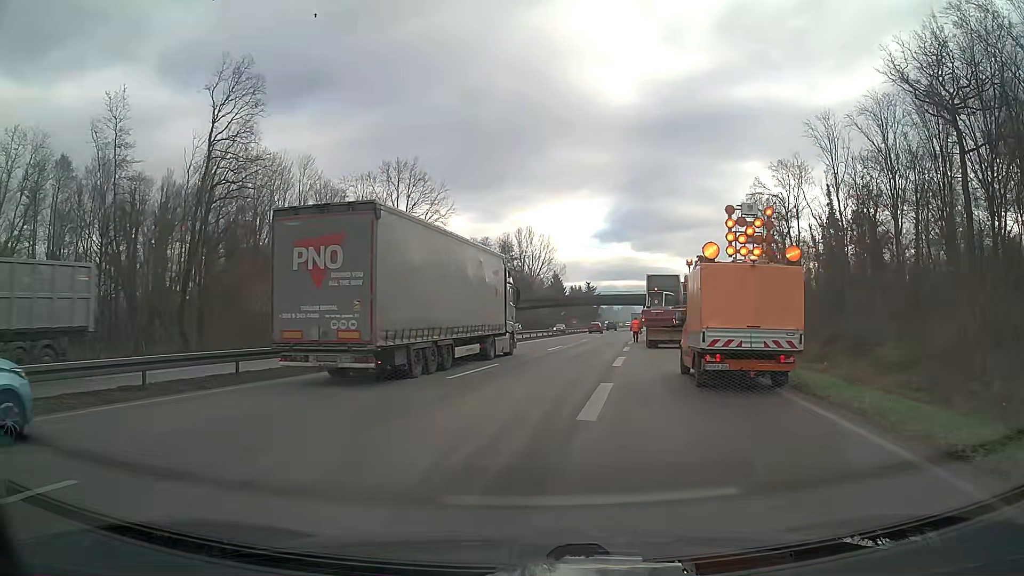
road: trunk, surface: asphalt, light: Day
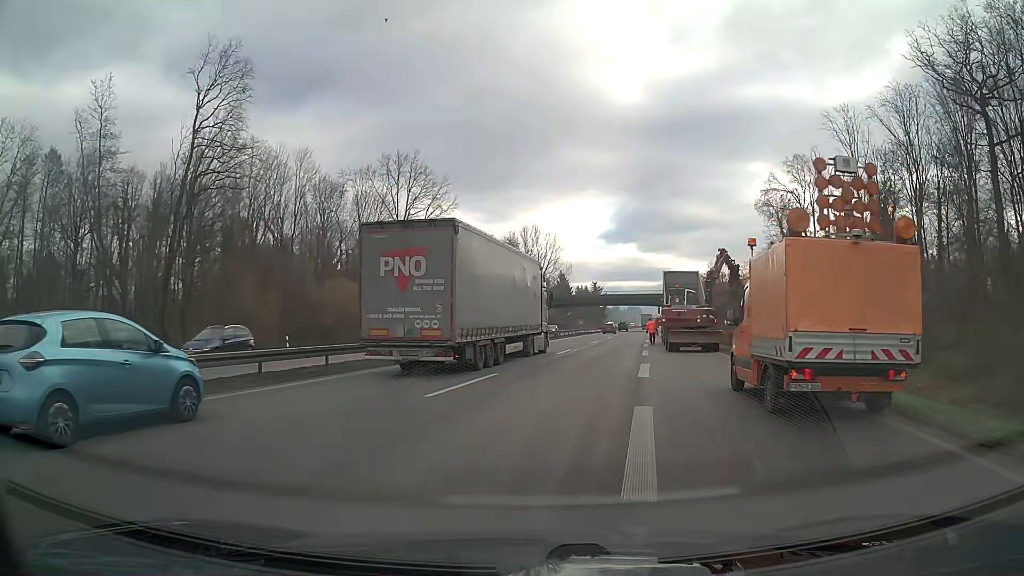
(-0.1, +4.3) m; -2°
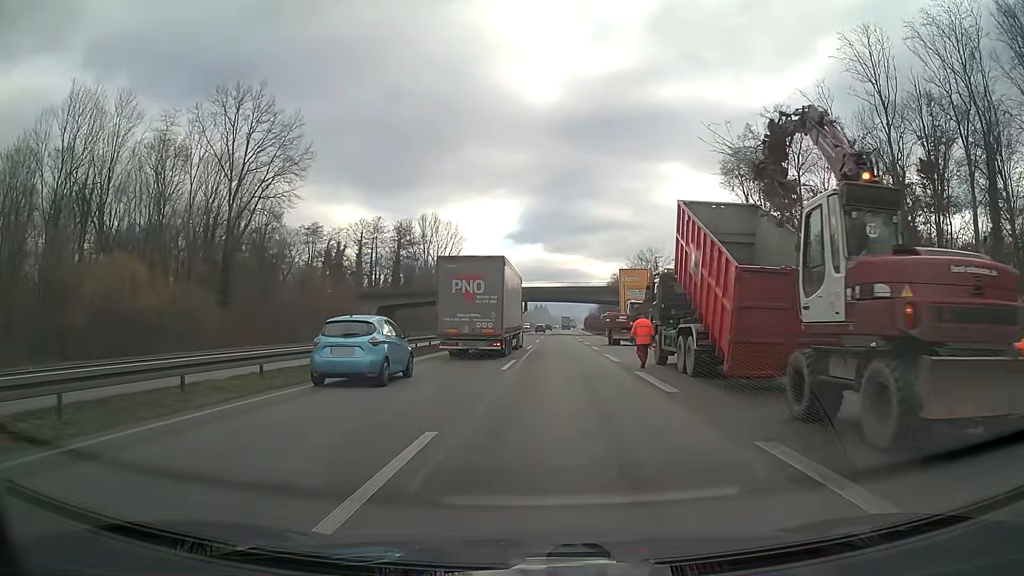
(+2.1, +28.3) m; +8°
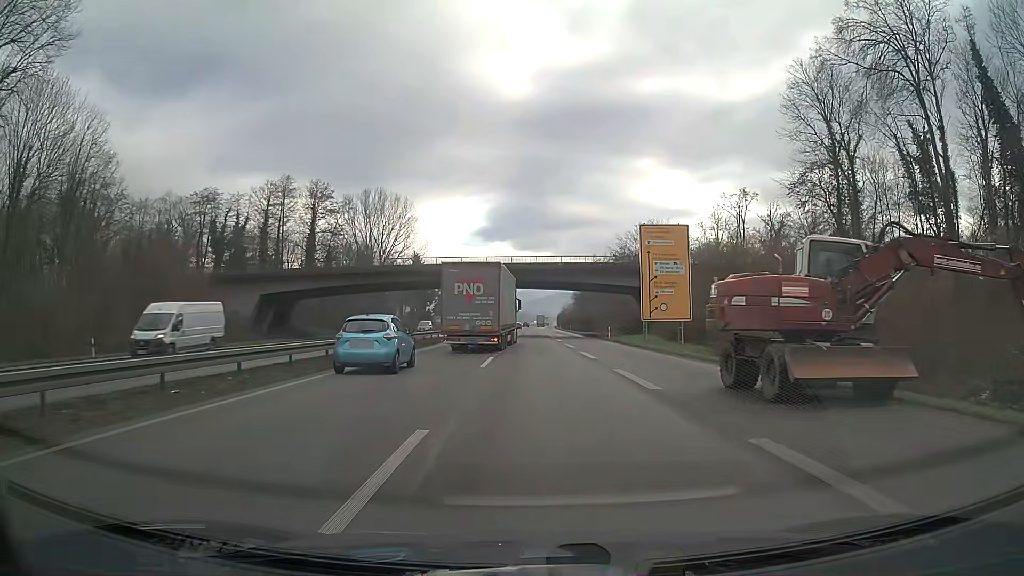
(+0.9, +36.4) m; +2°
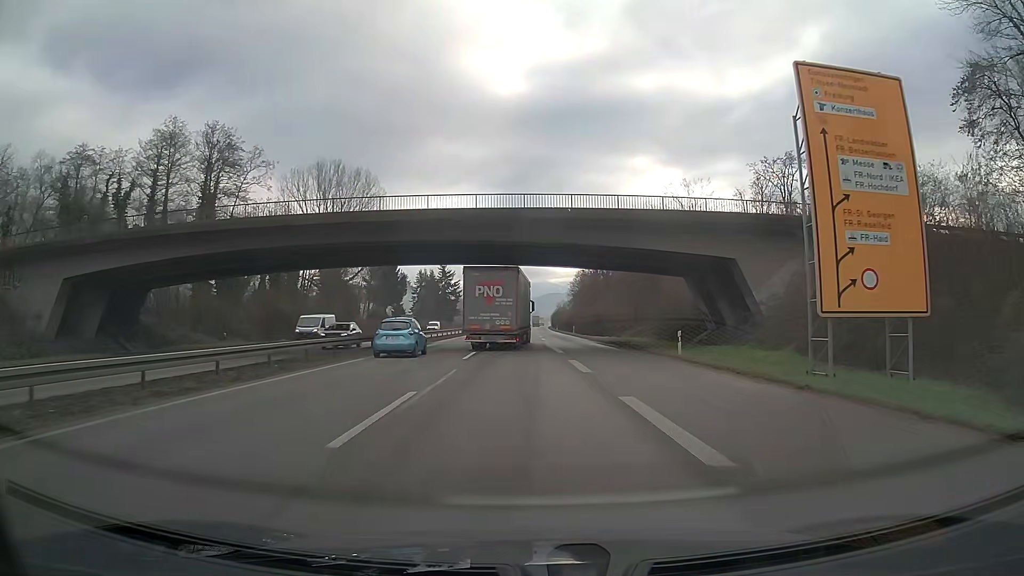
(+0.6, +31.7) m; +1°
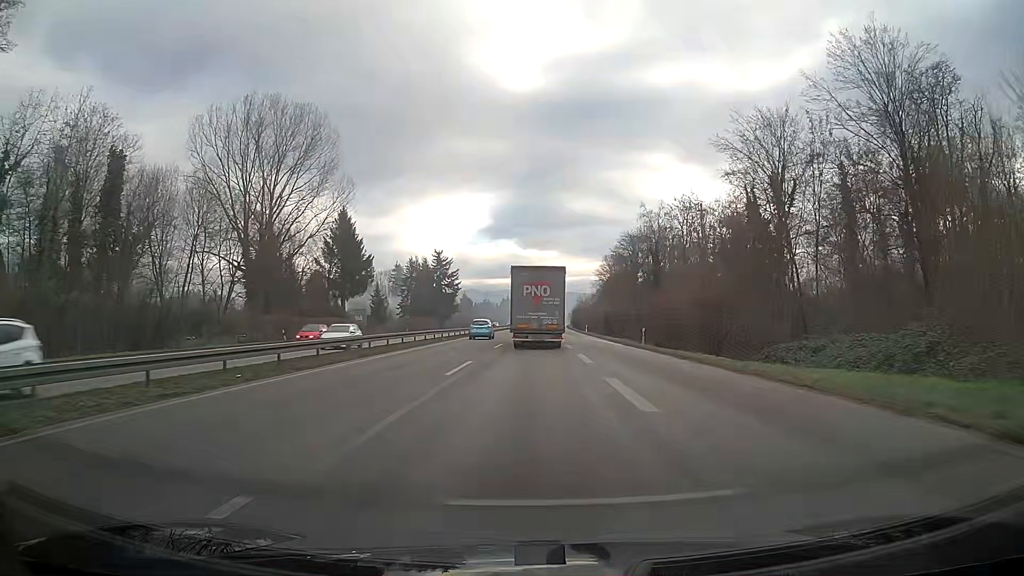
(-0.3, +44.6) m; 0°
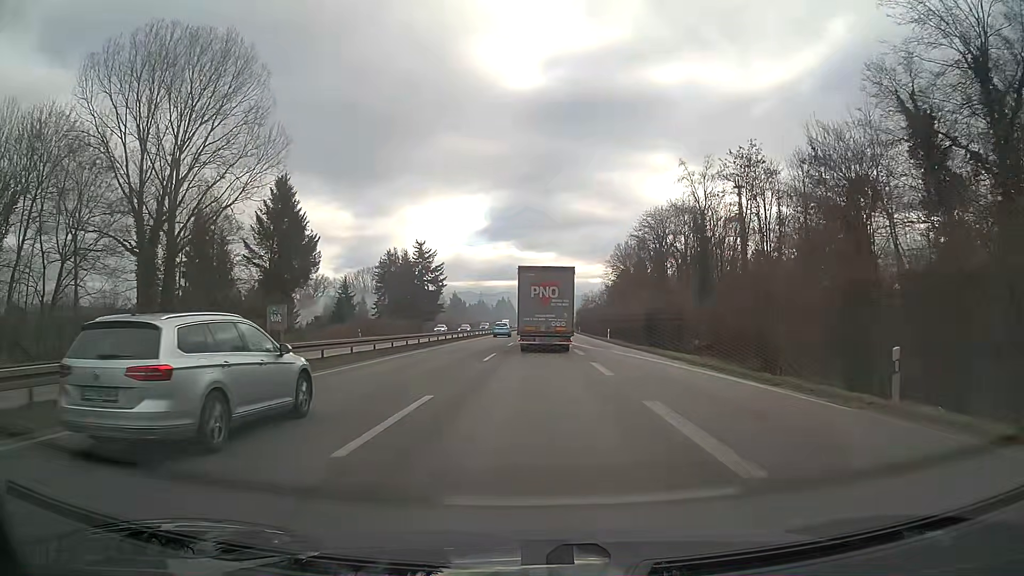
(-0.3, +28.6) m; 0°
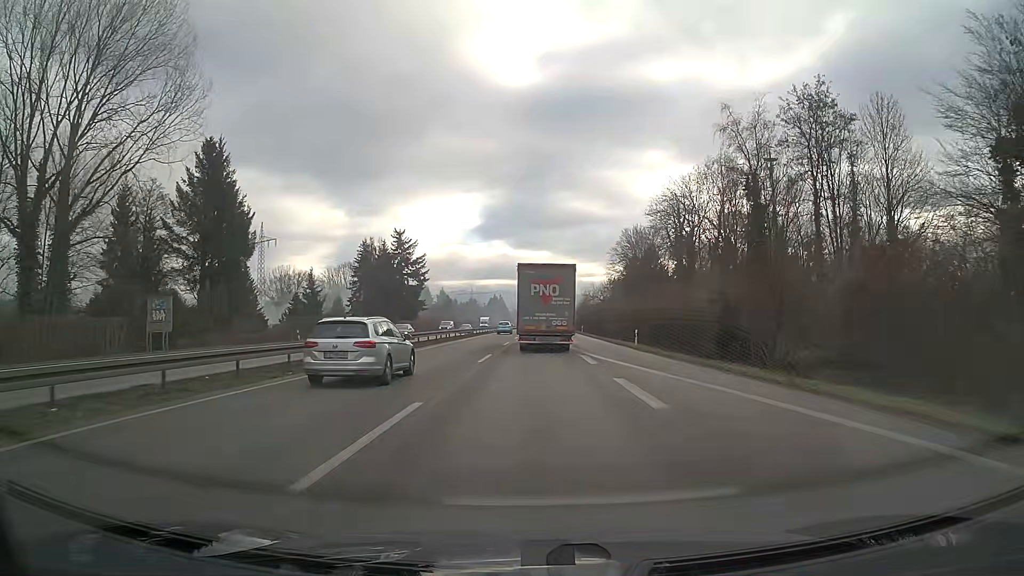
(+0.1, +19.5) m; +1°
(0, +10) (0, +20) (0, +30) (0, +40) (0, +50) (0, +60) (0, +70) (0, +80) (+1, +90) (+1, +100) m
